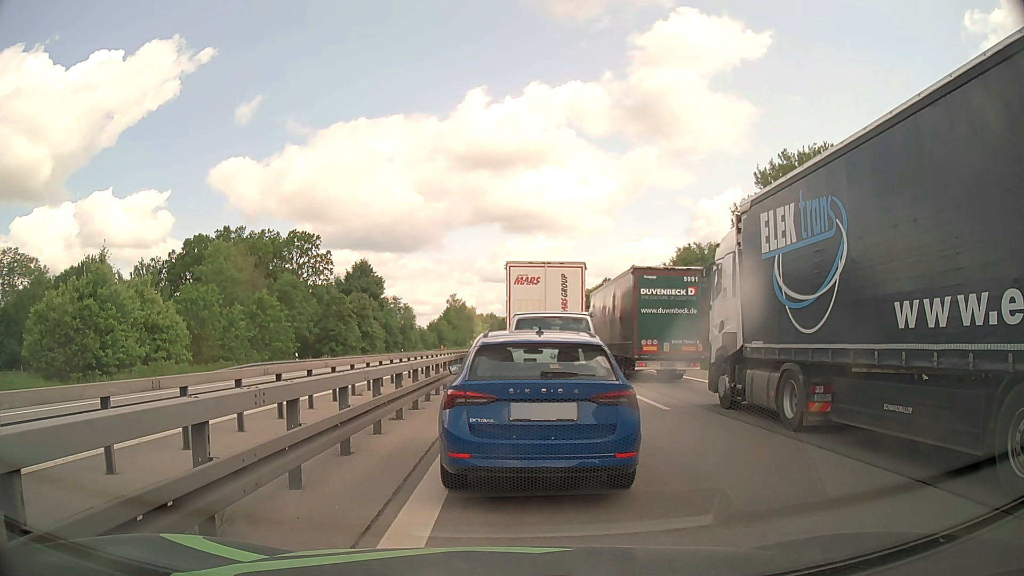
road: motorway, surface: asphalt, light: Day
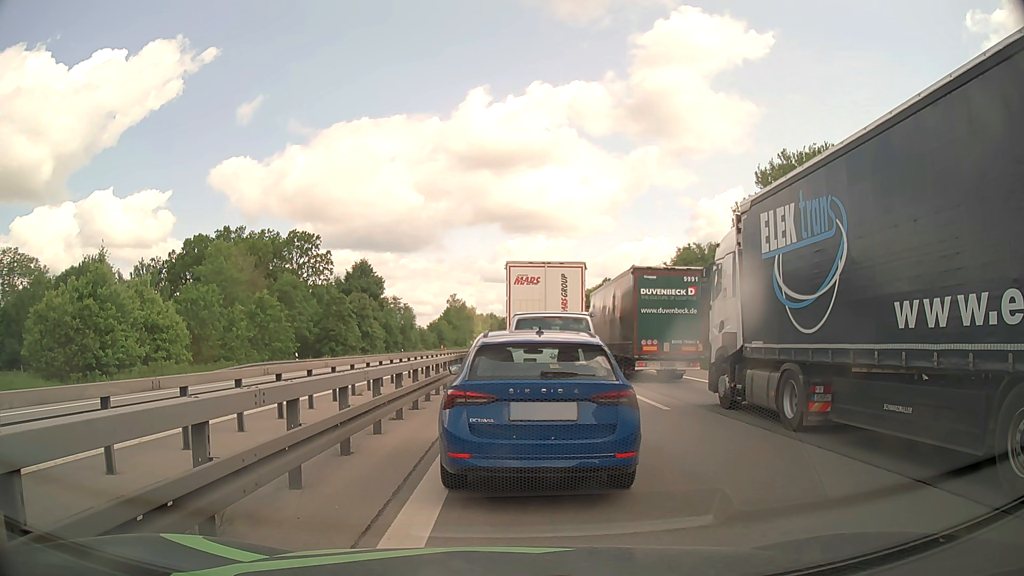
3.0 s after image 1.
(0.0, 0.0) m; 0°
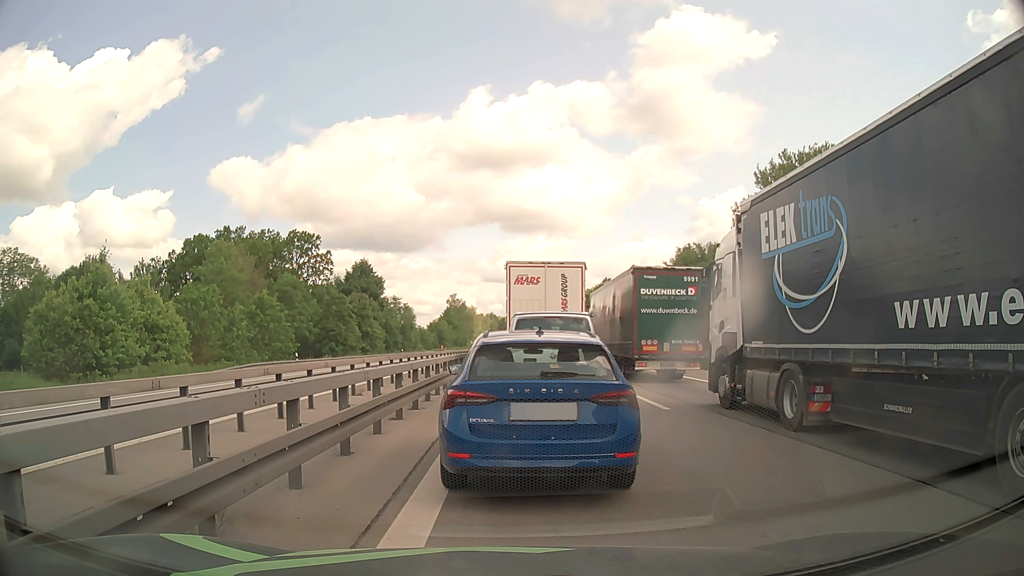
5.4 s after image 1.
(0.0, 0.0) m; 0°
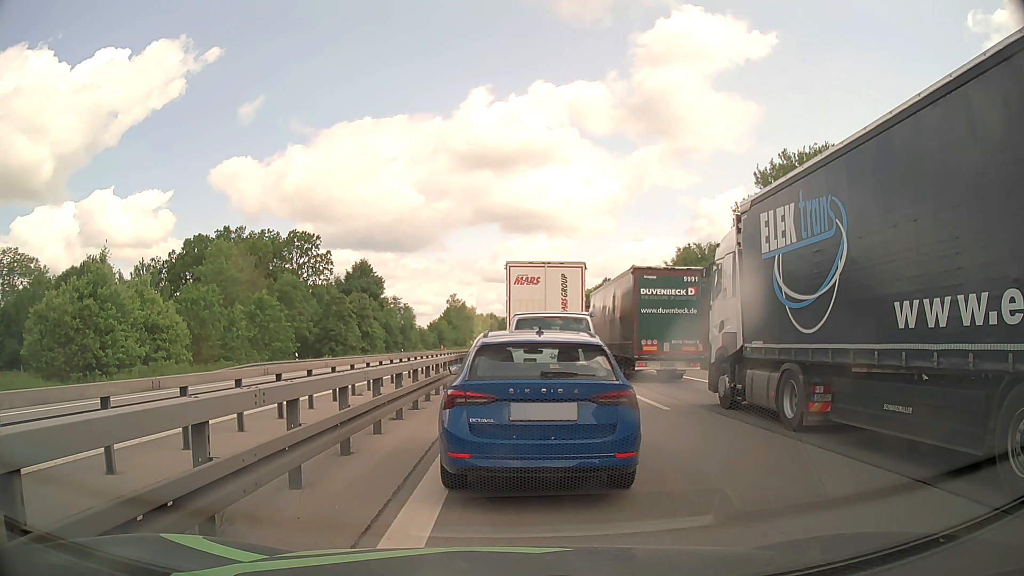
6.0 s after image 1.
(0.0, 0.0) m; 0°
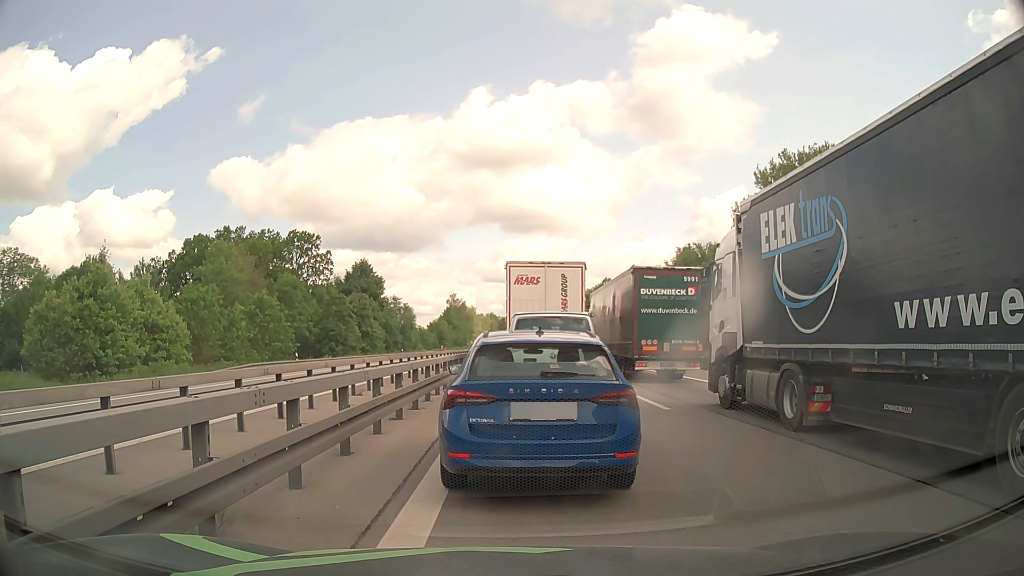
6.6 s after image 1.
(0.0, 0.0) m; 0°
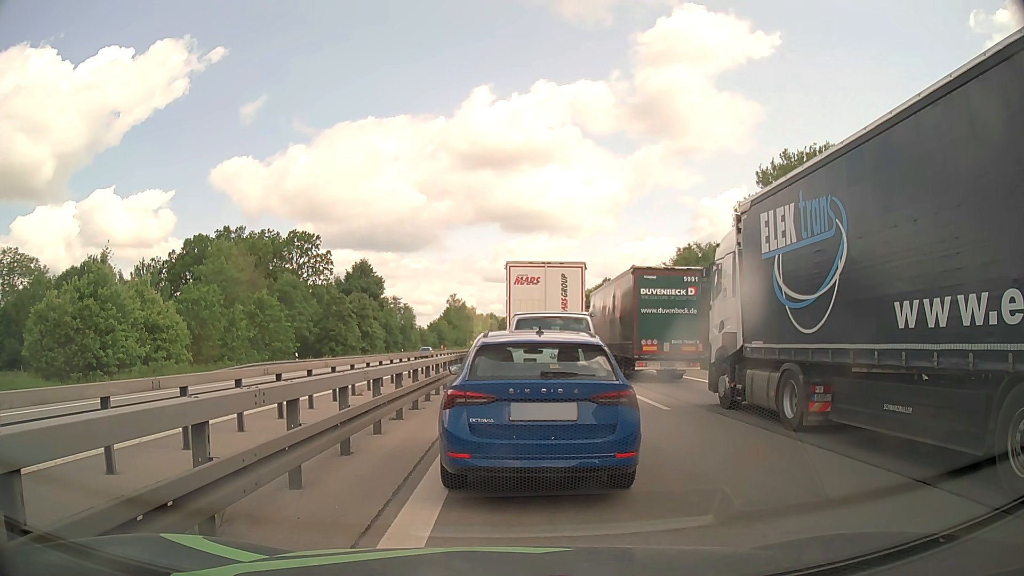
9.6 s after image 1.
(0.0, 0.0) m; 0°
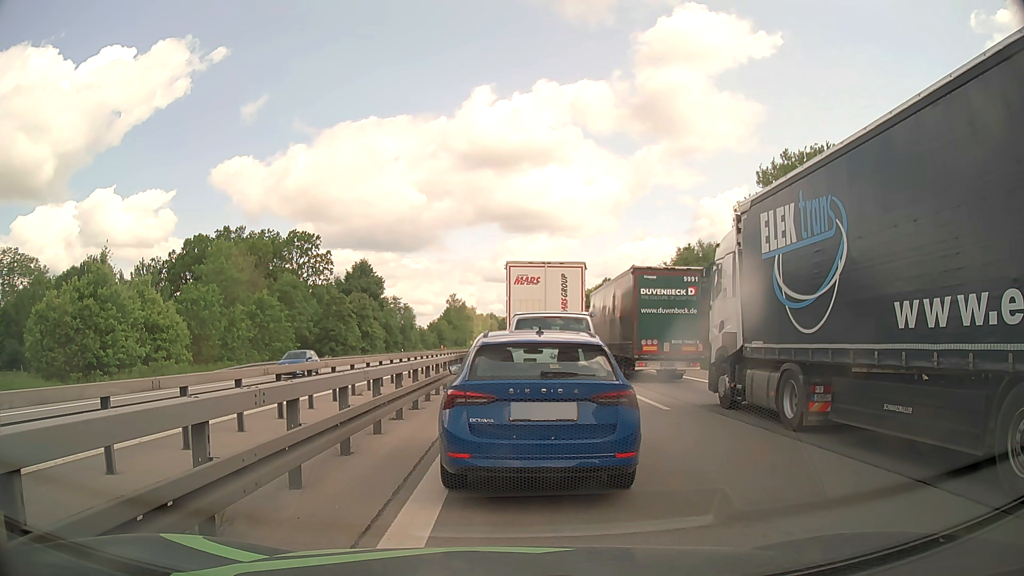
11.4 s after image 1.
(0.0, 0.0) m; 0°
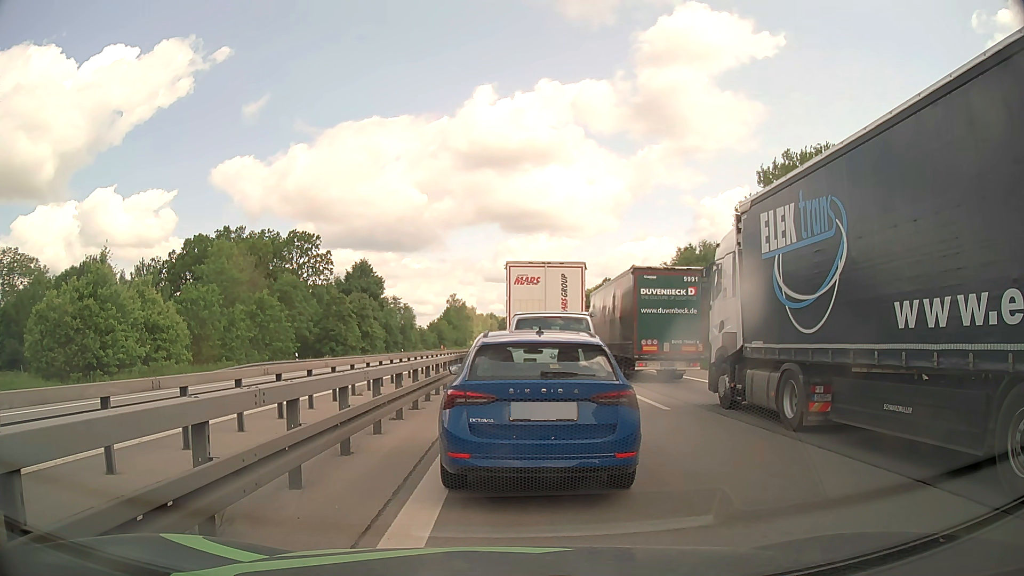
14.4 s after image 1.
(0.0, 0.0) m; 0°
